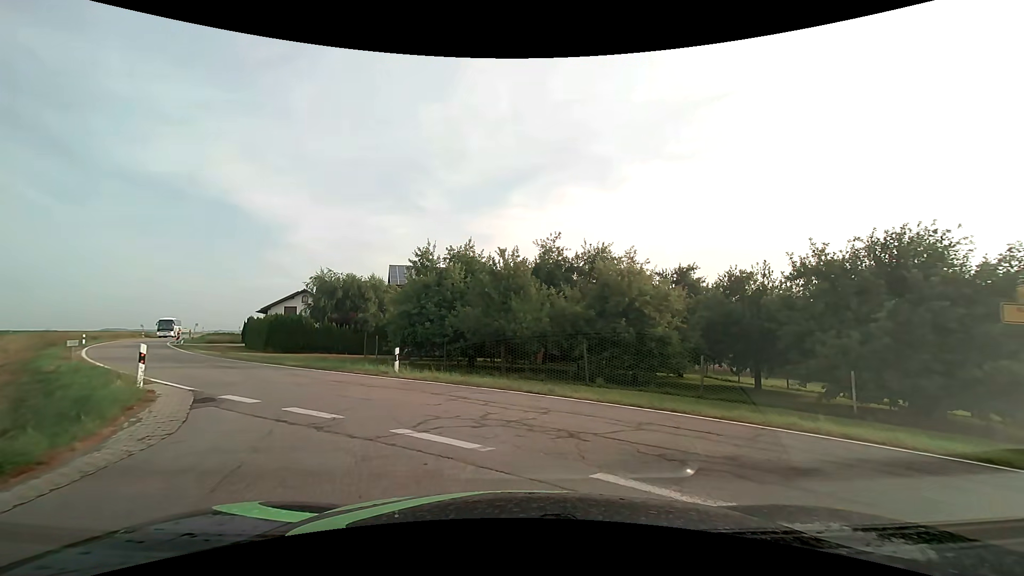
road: tertiary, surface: asphalt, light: Day
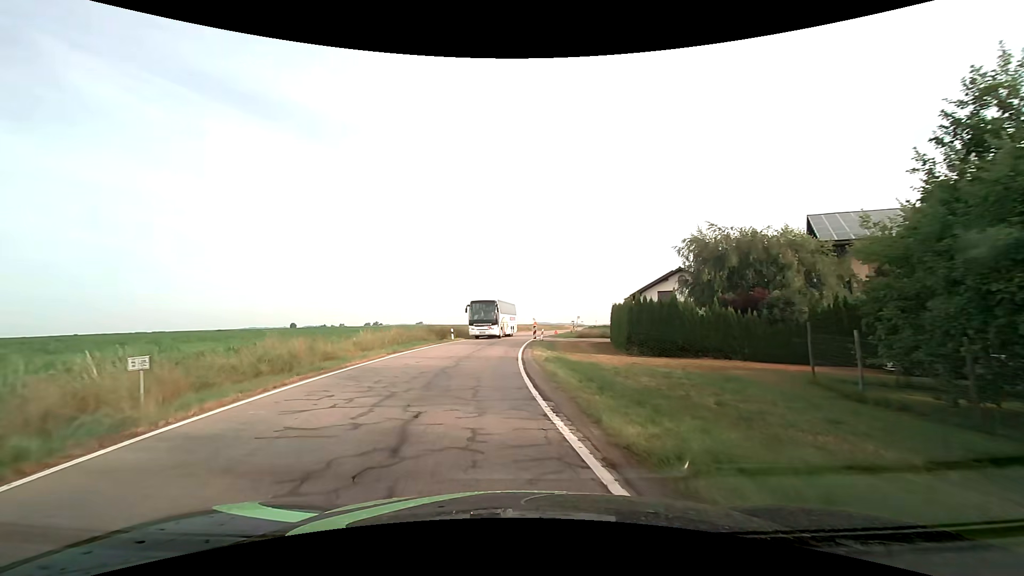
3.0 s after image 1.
(-5.6, +17.5) m; -42°
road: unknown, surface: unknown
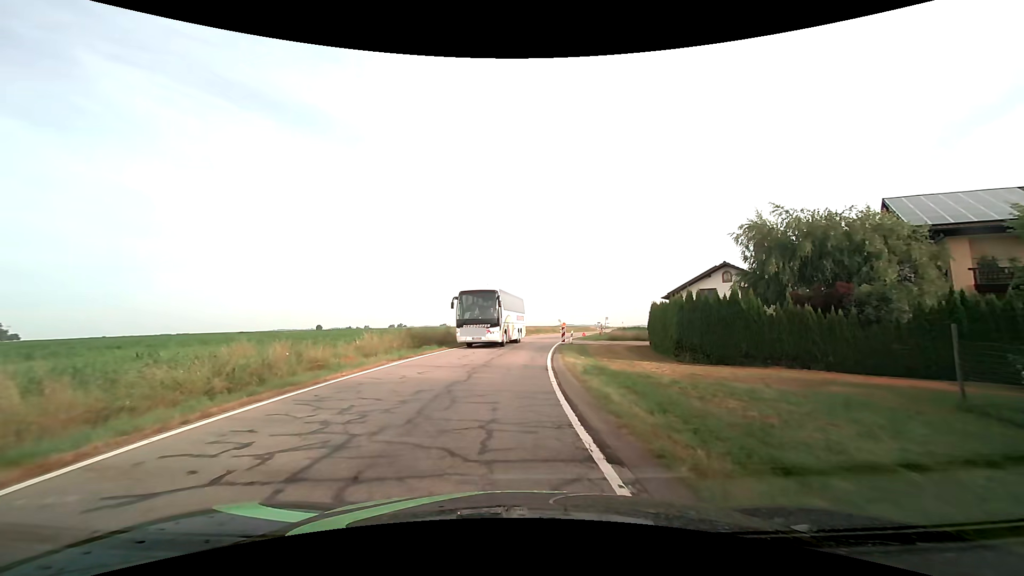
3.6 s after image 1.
(-0.1, +4.2) m; -3°
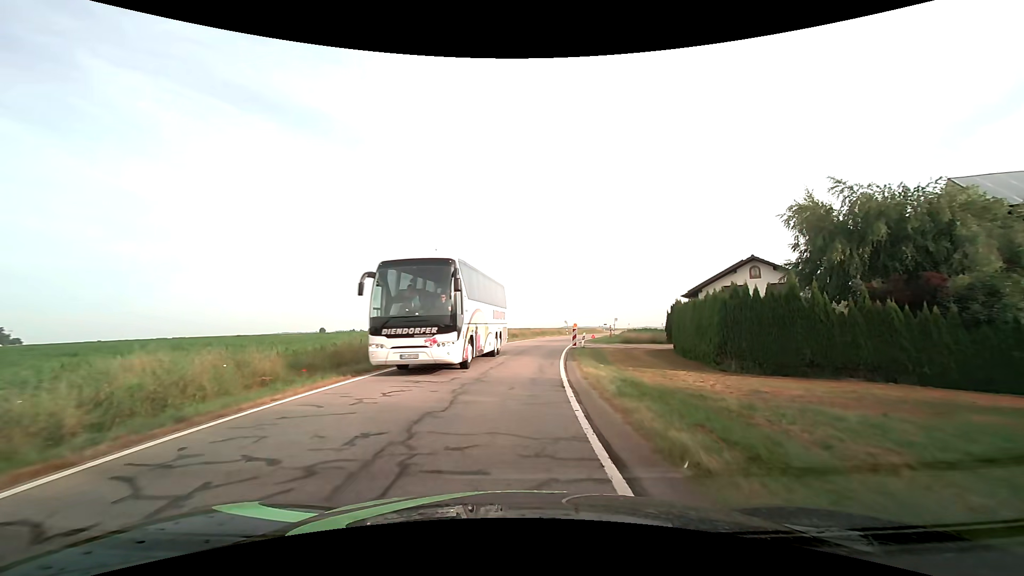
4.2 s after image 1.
(0.0, +4.3) m; 0°
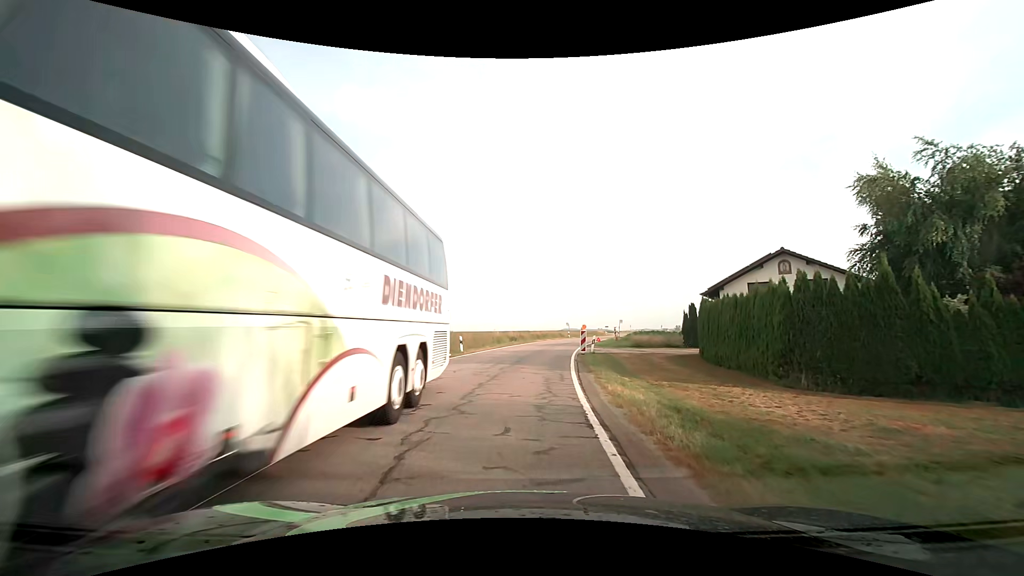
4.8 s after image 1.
(0.0, +4.6) m; 0°
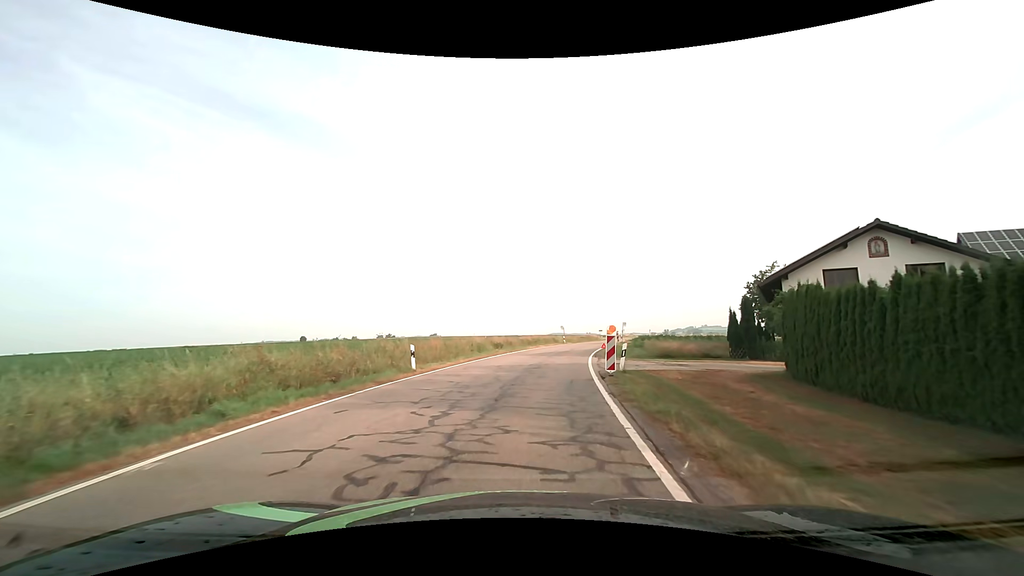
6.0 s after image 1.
(+0.1, +10.5) m; +1°
